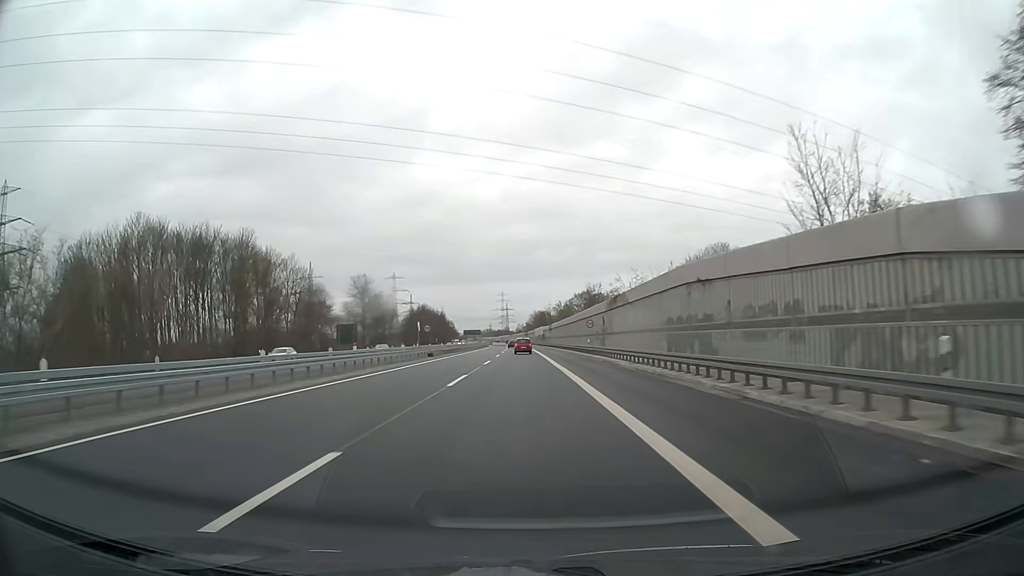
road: motorway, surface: asphalt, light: Day
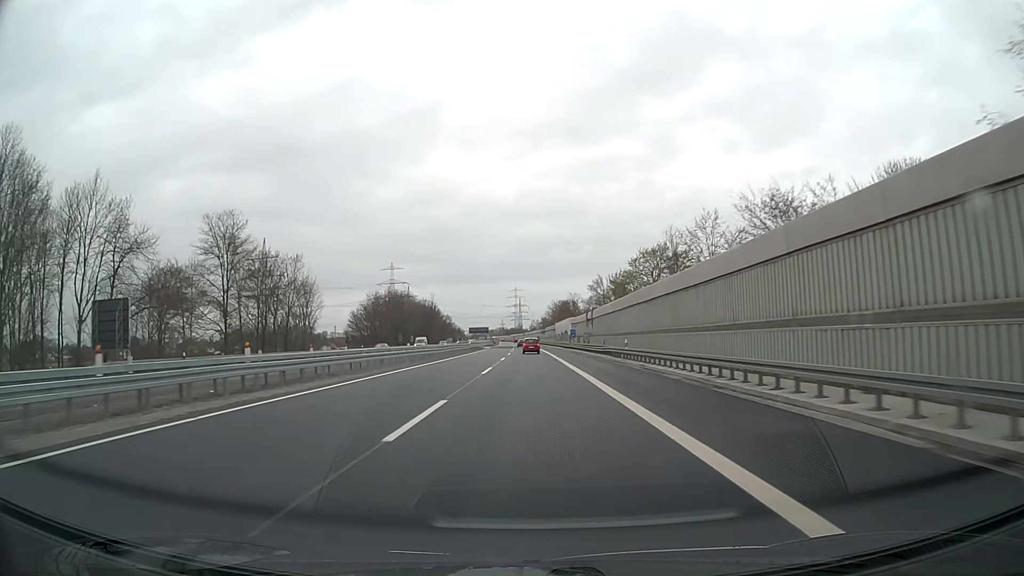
(-0.7, +65.3) m; -1°
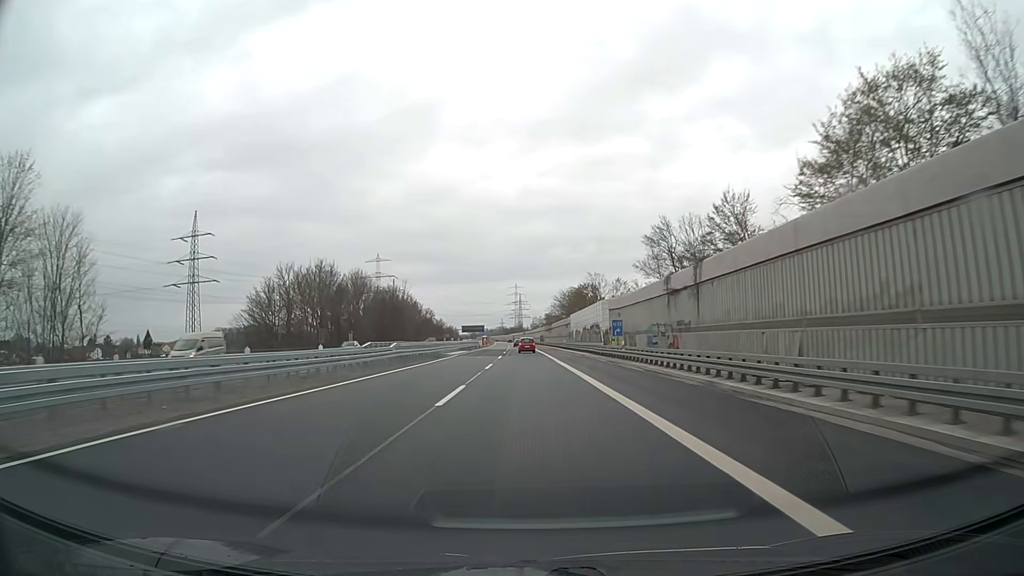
(+0.1, +49.2) m; 0°
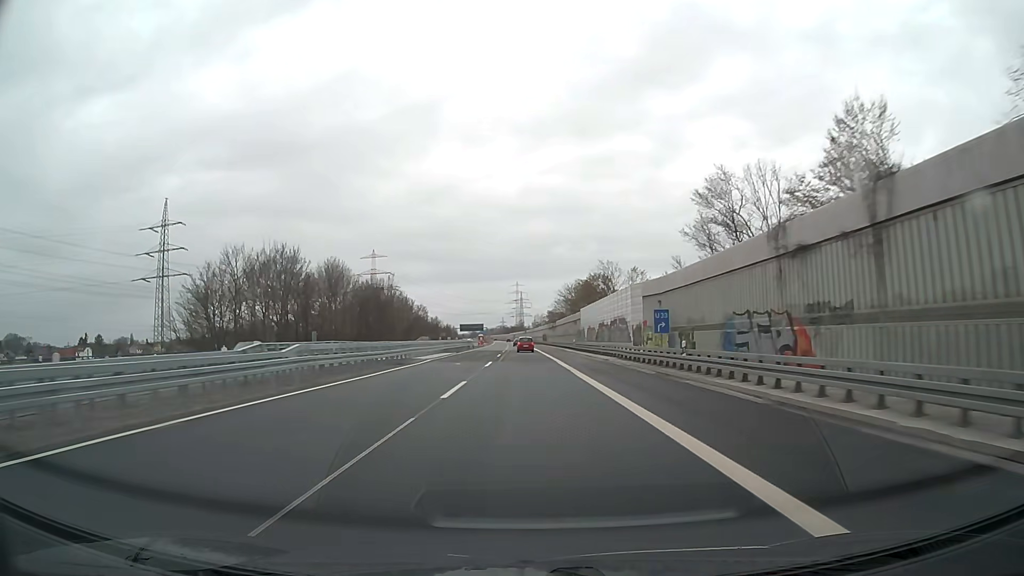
(0.0, +16.4) m; 0°
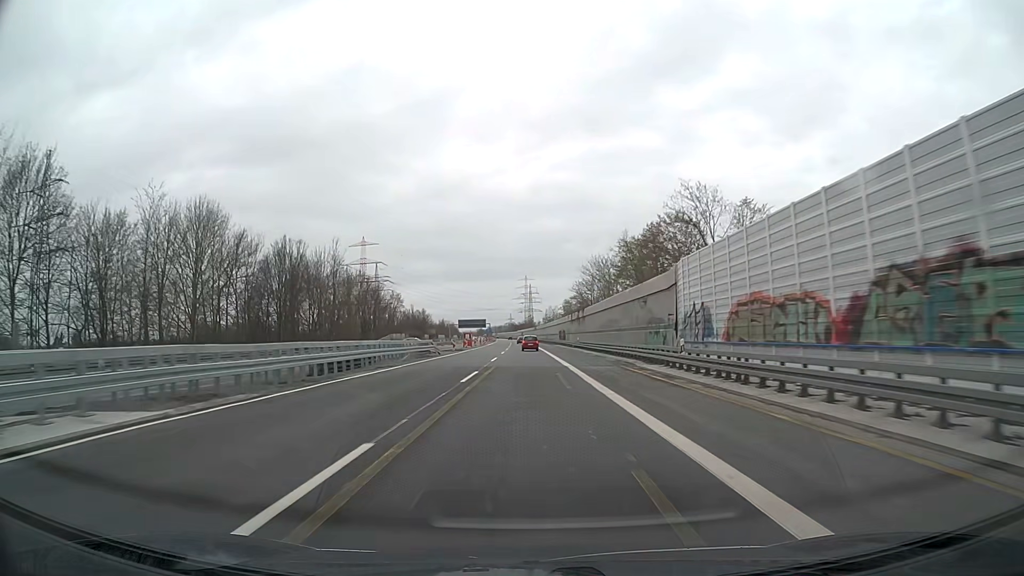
(-0.3, +49.3) m; -1°
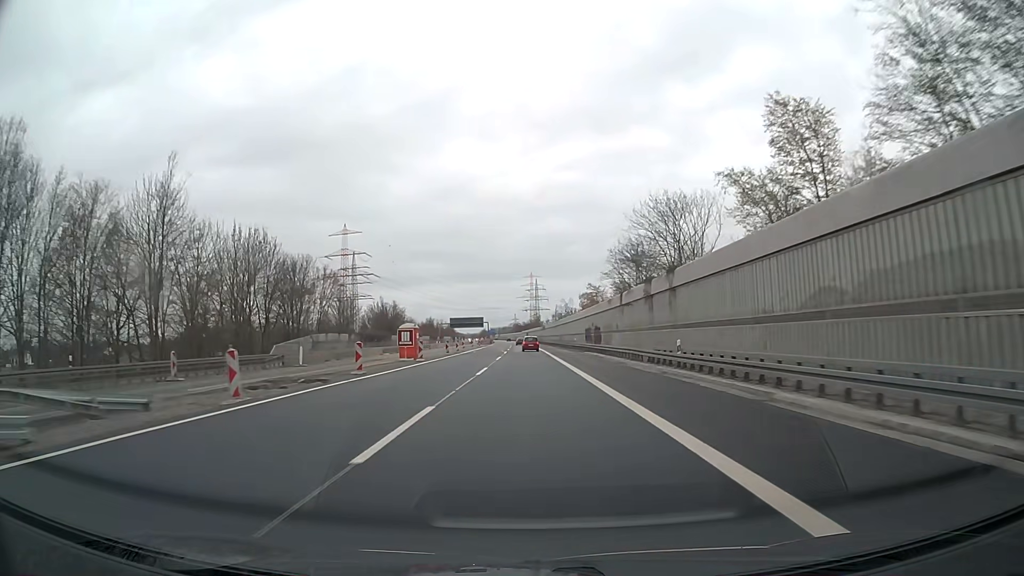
(-0.3, +49.3) m; -1°
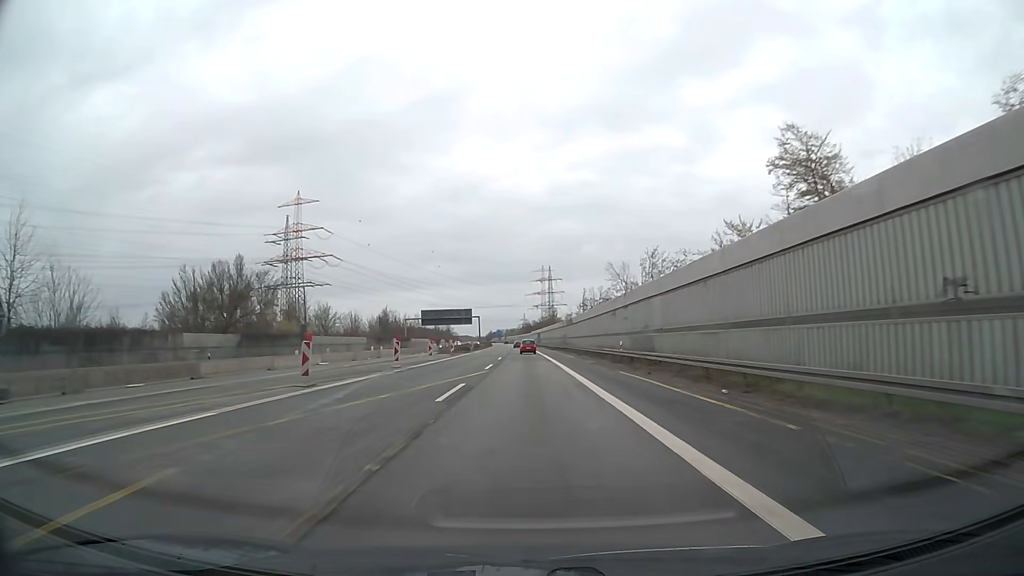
(-0.3, +82.2) m; -1°
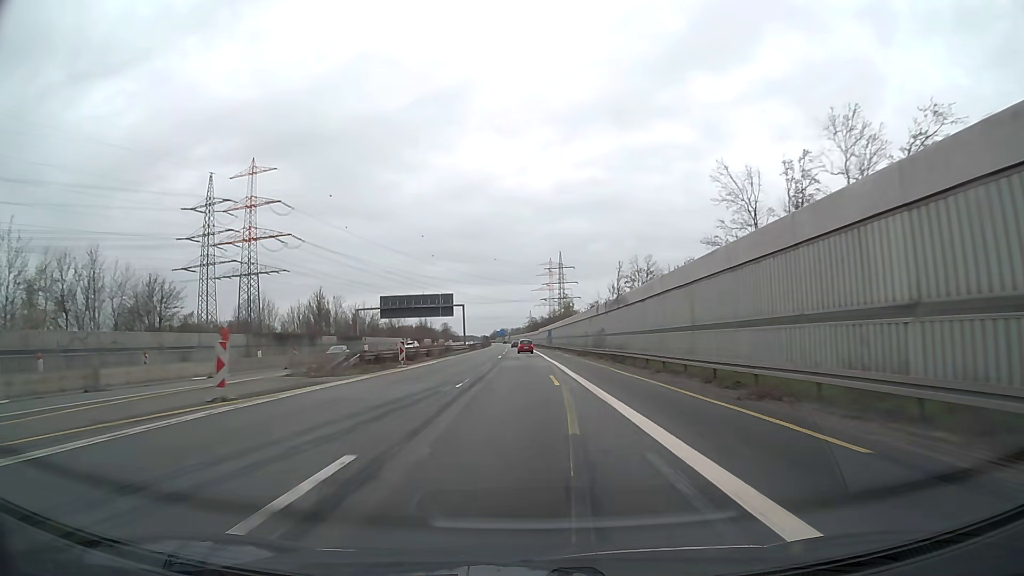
(-0.2, +49.3) m; -1°
(0, +10) (0, +20) (0, +30) (0, +40) (0, +50) (-1, +60) (-1, +70) (-1, +80) (-1, +90) (-1, +100) m
